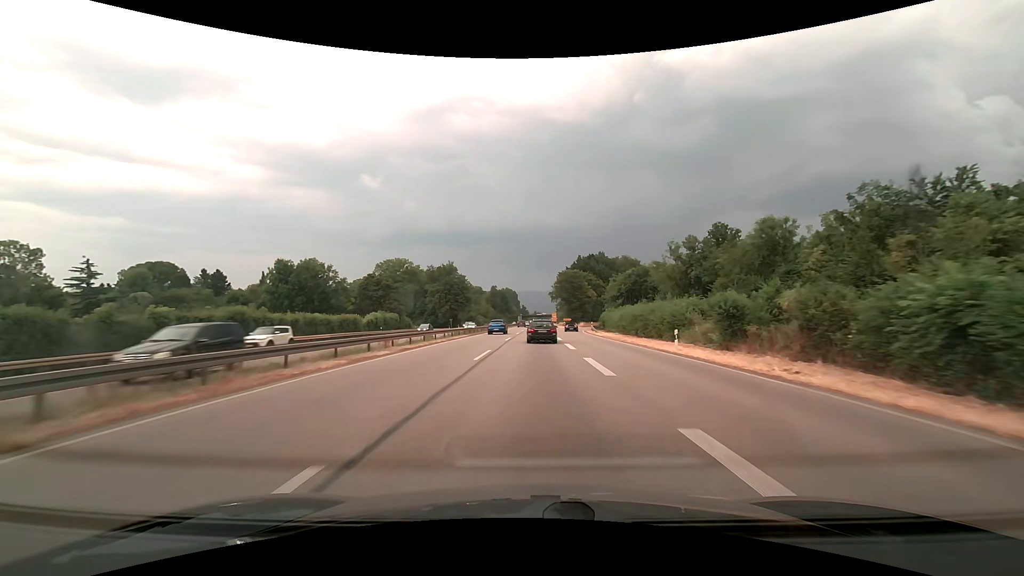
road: trunk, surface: asphalt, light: Day
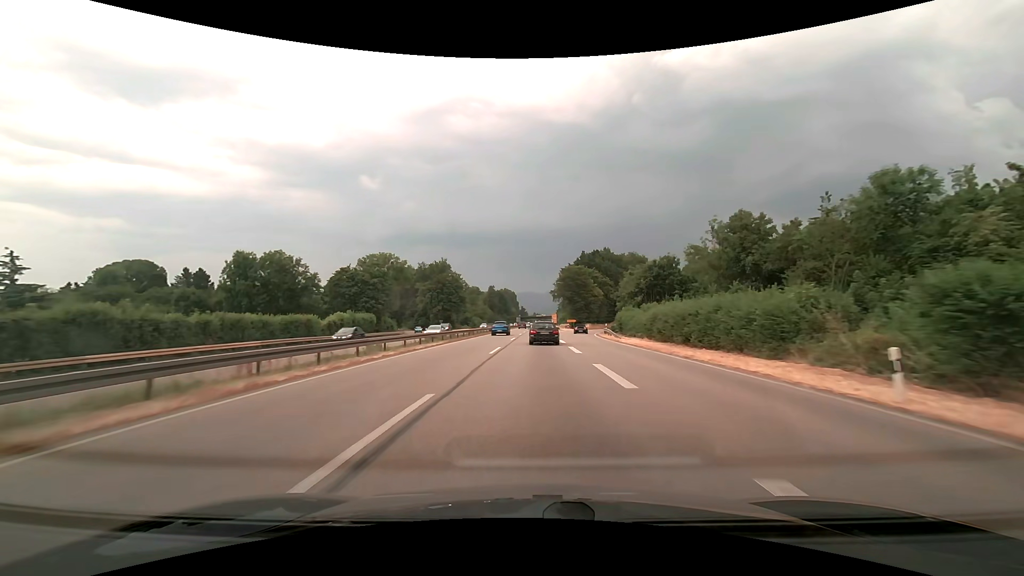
(0.0, +13.9) m; 0°
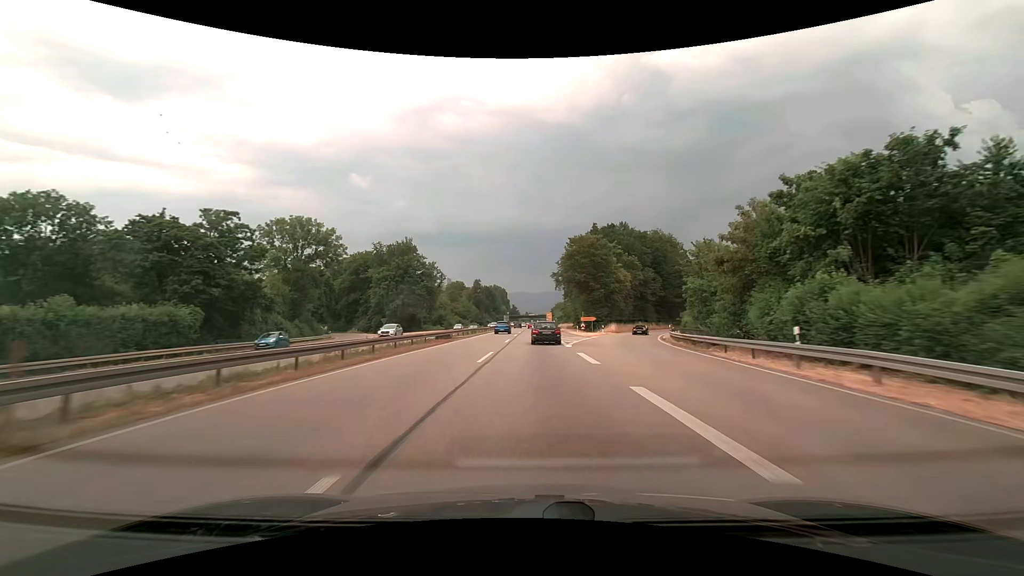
(+0.3, +42.0) m; +1°
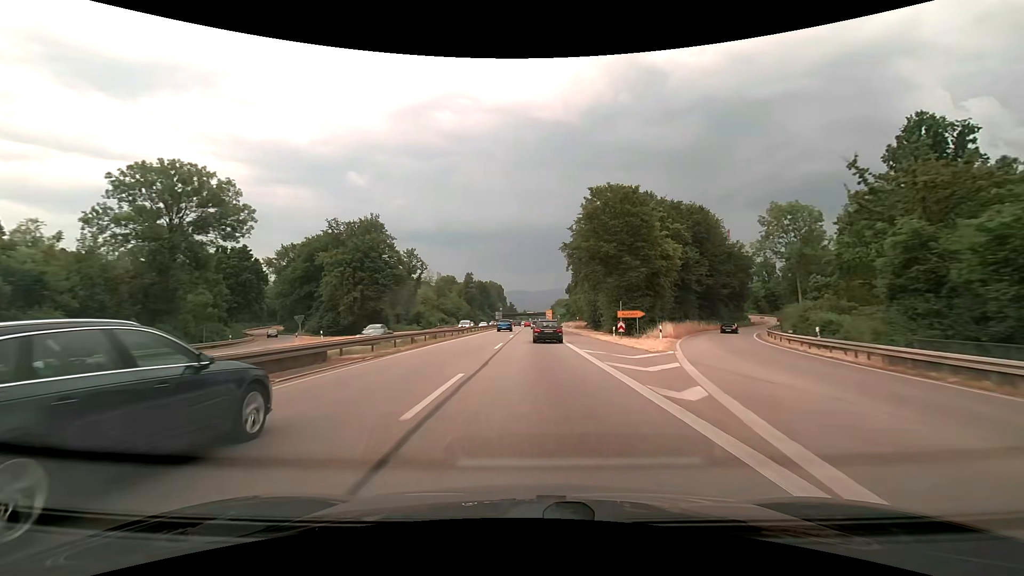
(+0.1, +28.2) m; 0°
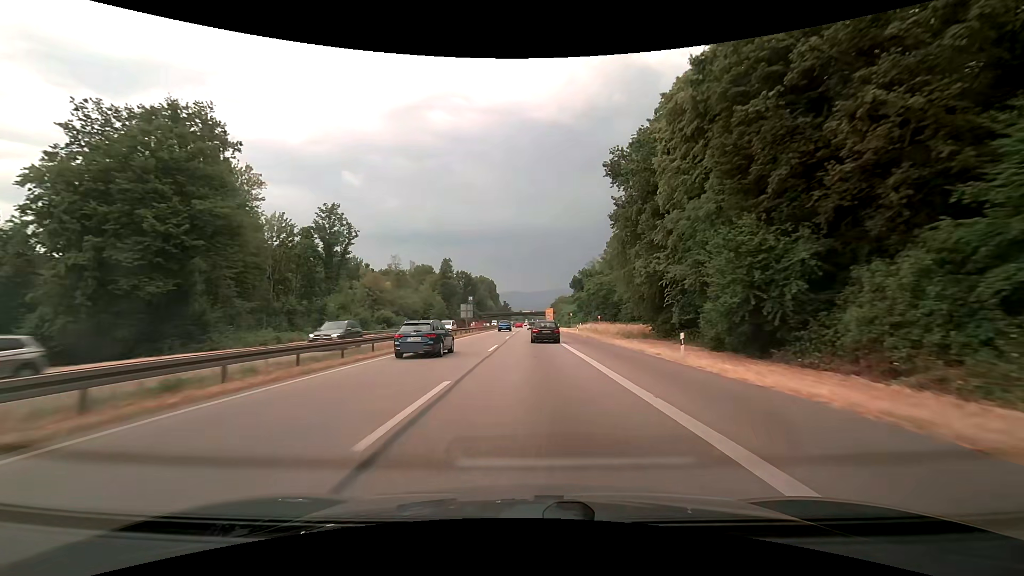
(+0.3, +55.6) m; 0°
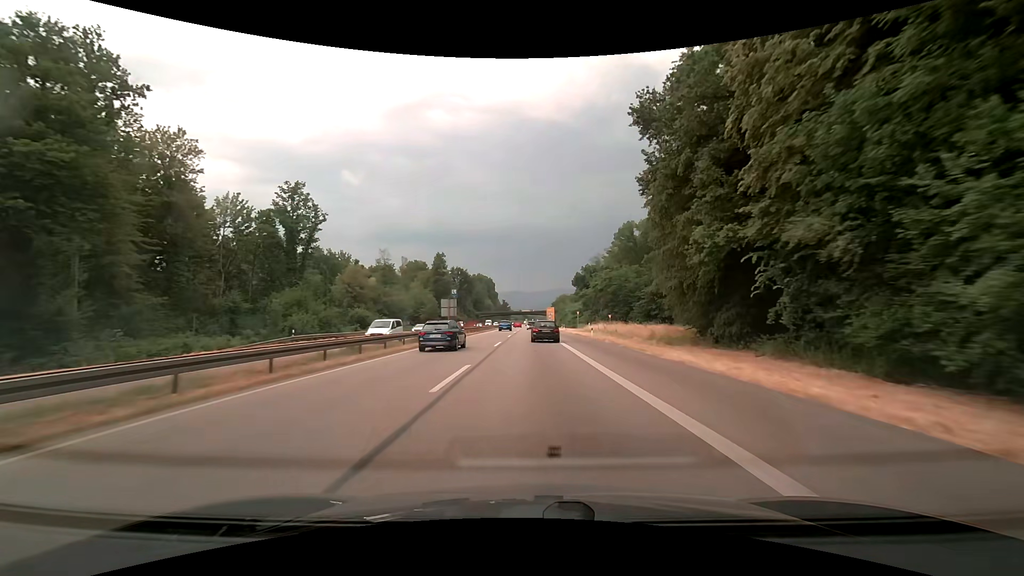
(0.0, +13.8) m; 0°
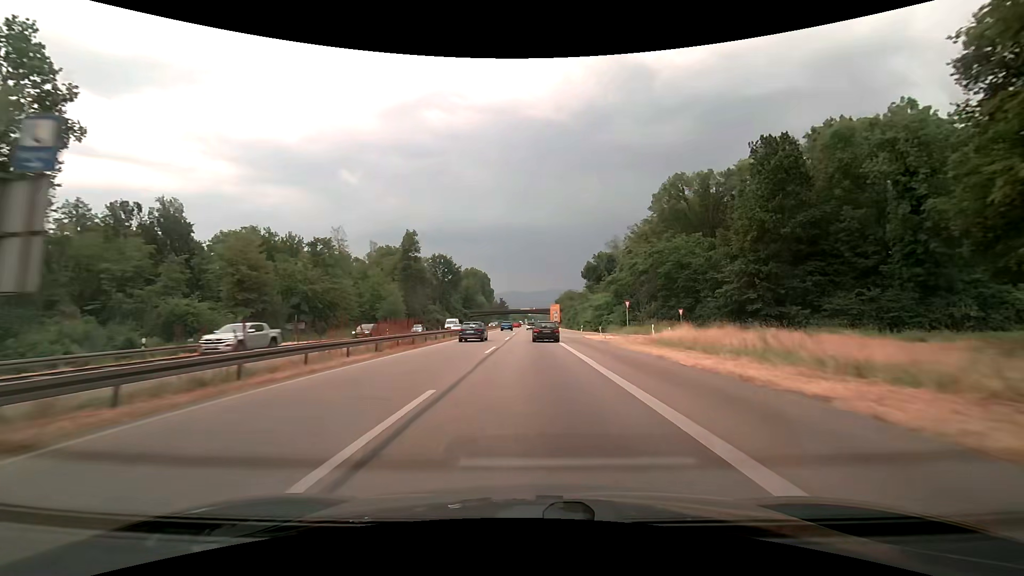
(0.0, +41.7) m; 0°
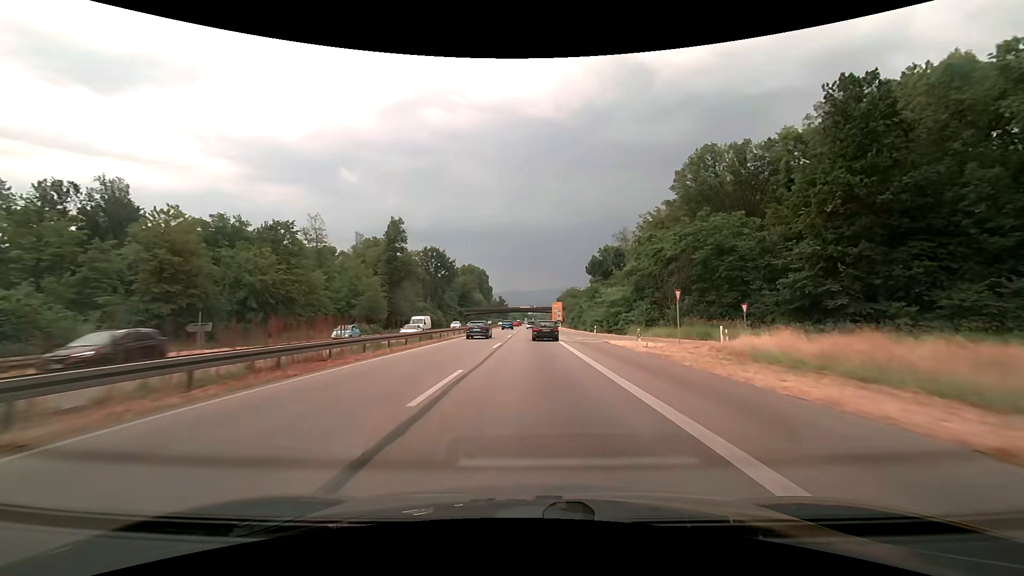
(0.0, +14.0) m; 0°
(0, +10) (0, +20) (0, +30) (0, +40) (0, +50) (0, +60) (0, +70) (0, +80) (0, +90) (0, +100) m
